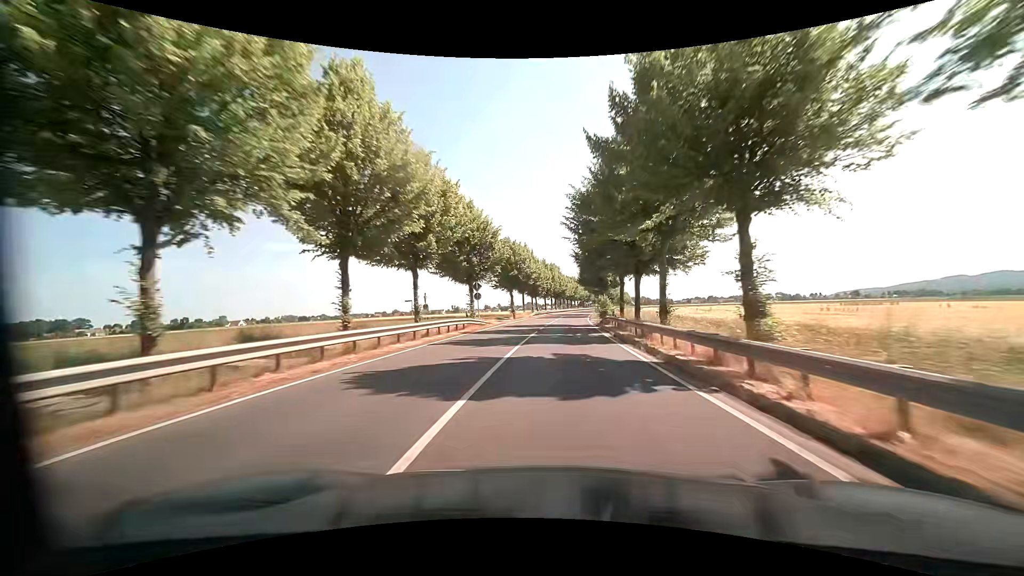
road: primary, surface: asphalt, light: Day
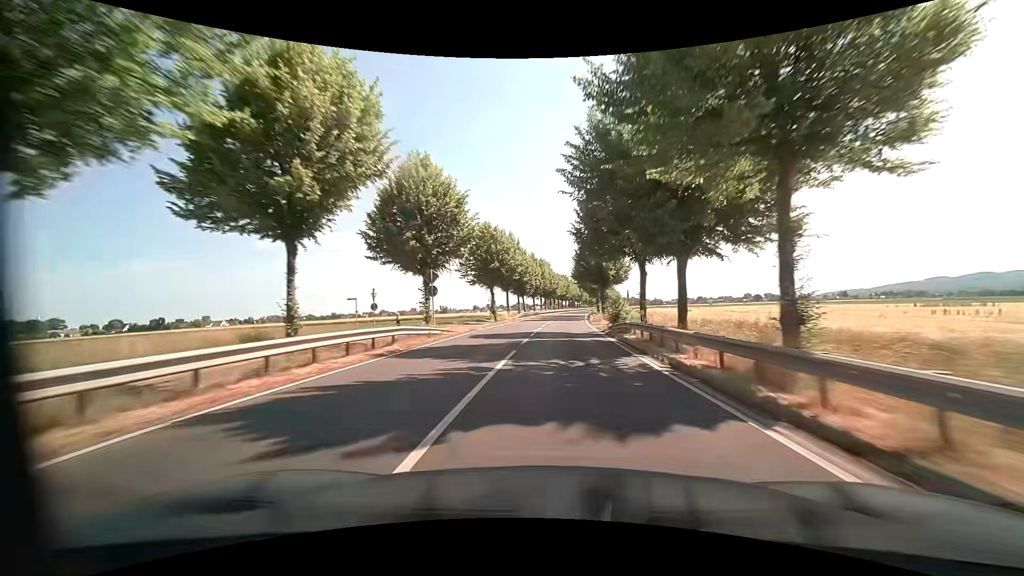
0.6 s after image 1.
(-0.1, +12.6) m; 0°
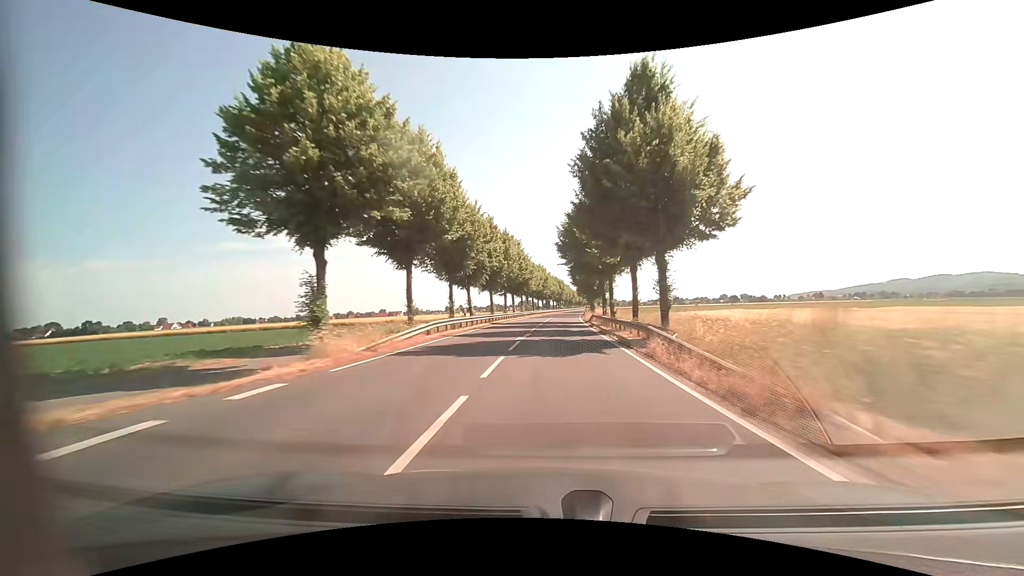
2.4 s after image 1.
(+1.1, +39.1) m; +3°
(0, +10) (0, +20) (0, +30) (+1, +40) (+1, +50) (+2, +60) (+2, +70) (+3, +80) (+4, +90) (+5, +100) m
